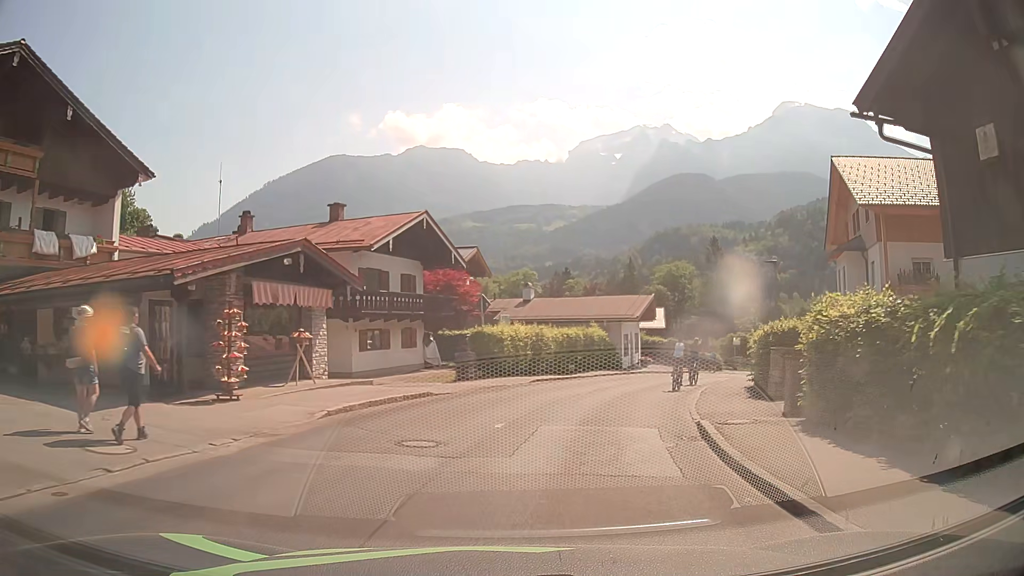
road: tertiary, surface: asphalt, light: Day
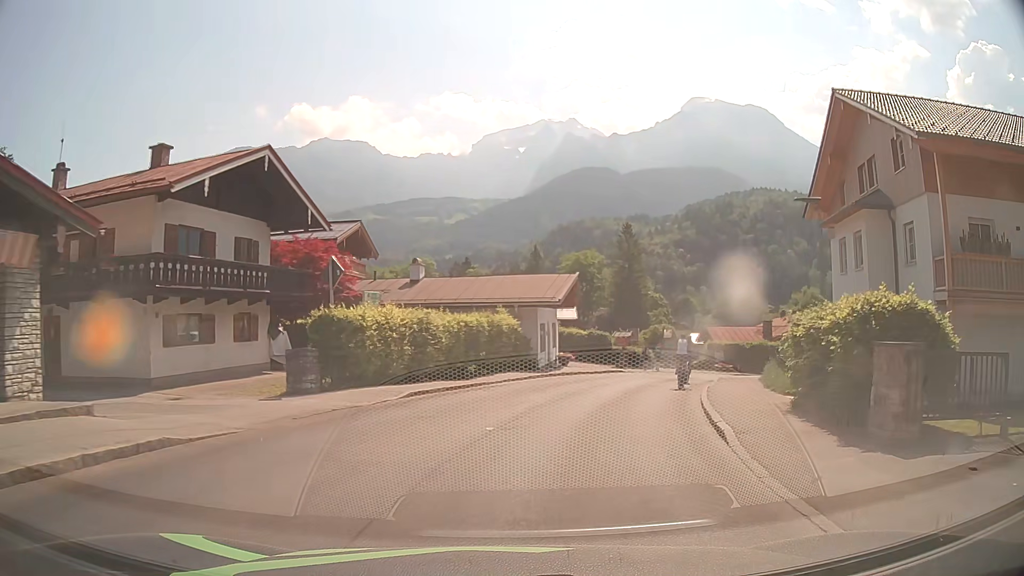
(+0.6, +9.6) m; +9°
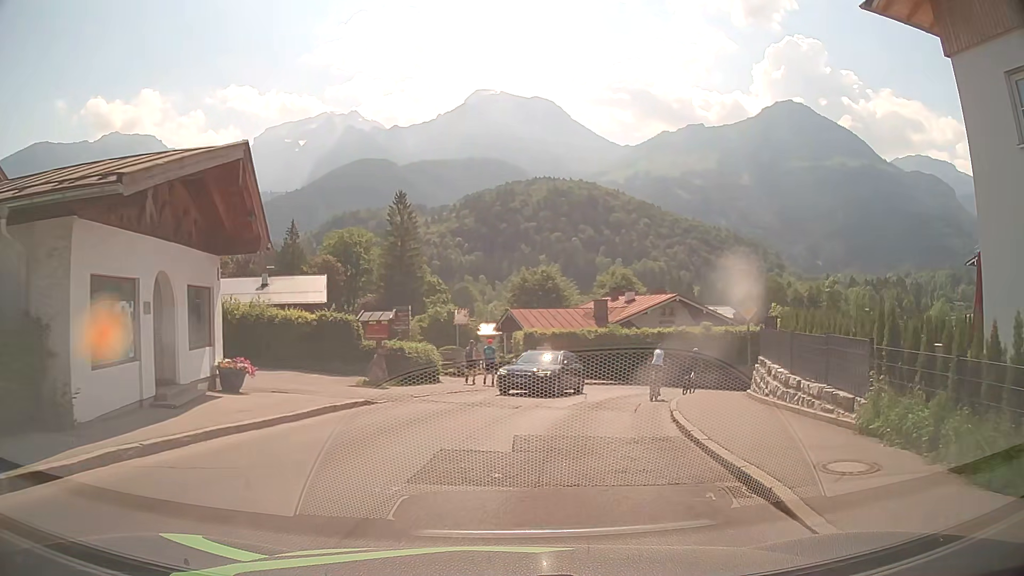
(+3.6, +21.7) m; +18°
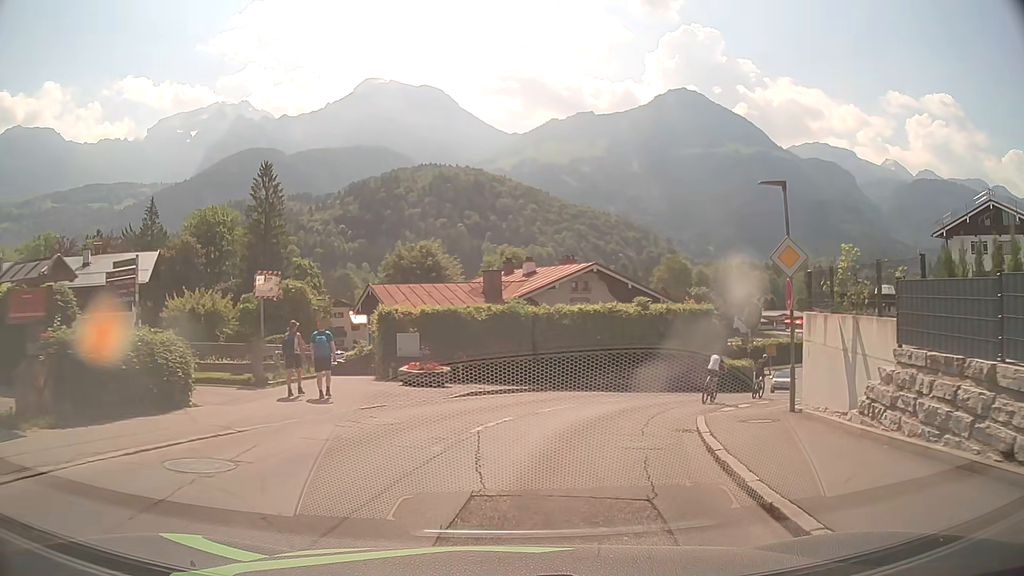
(+1.1, +12.6) m; +11°
